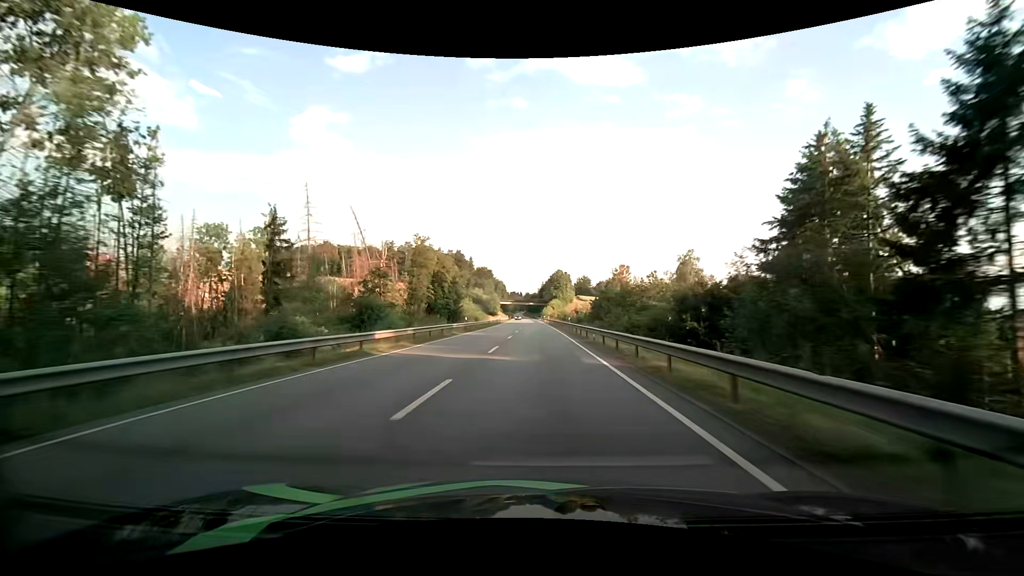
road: primary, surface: asphalt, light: Day
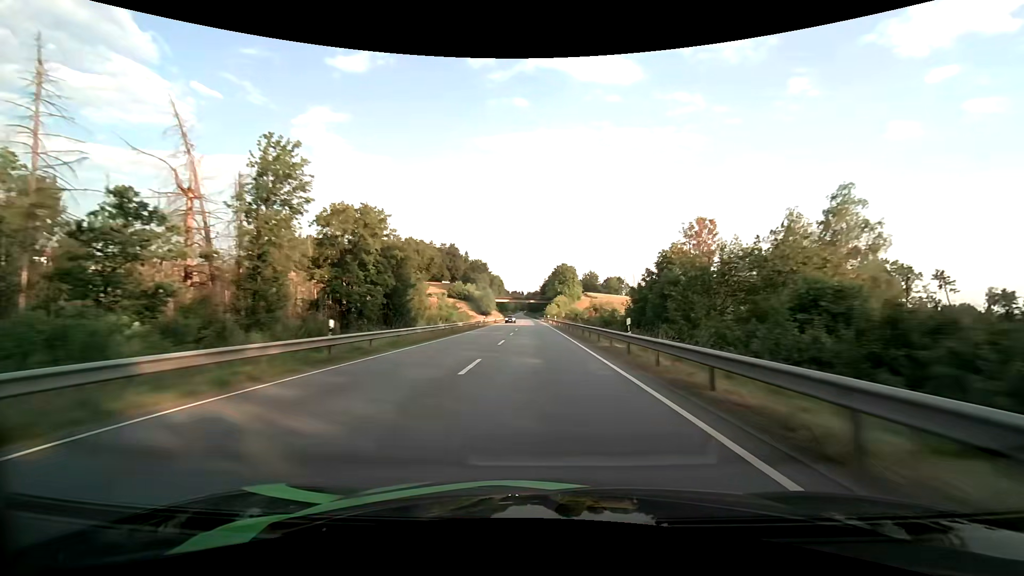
(0.0, +31.0) m; 0°
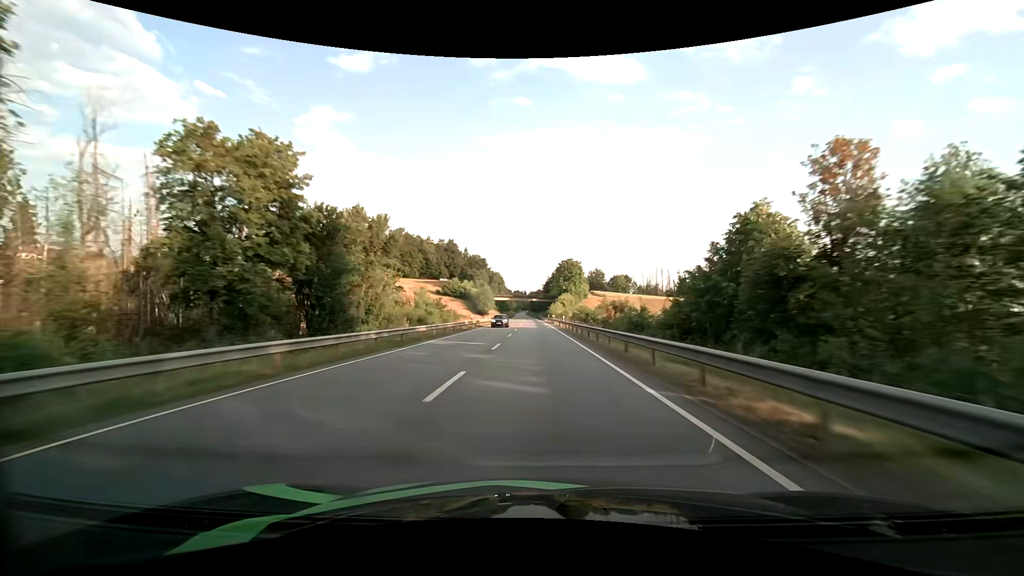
(0.0, +15.5) m; 0°
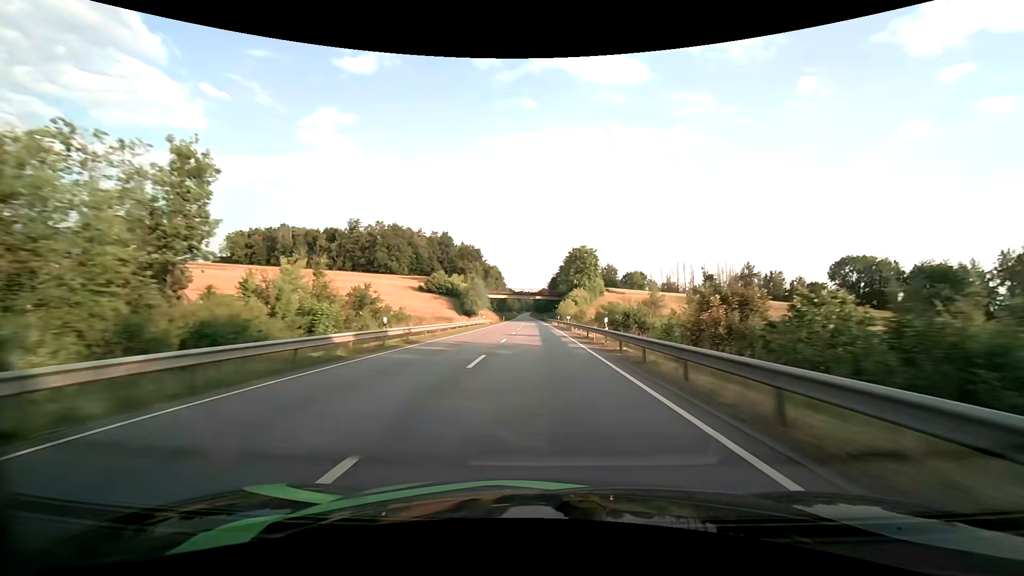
(-0.1, +31.1) m; 0°
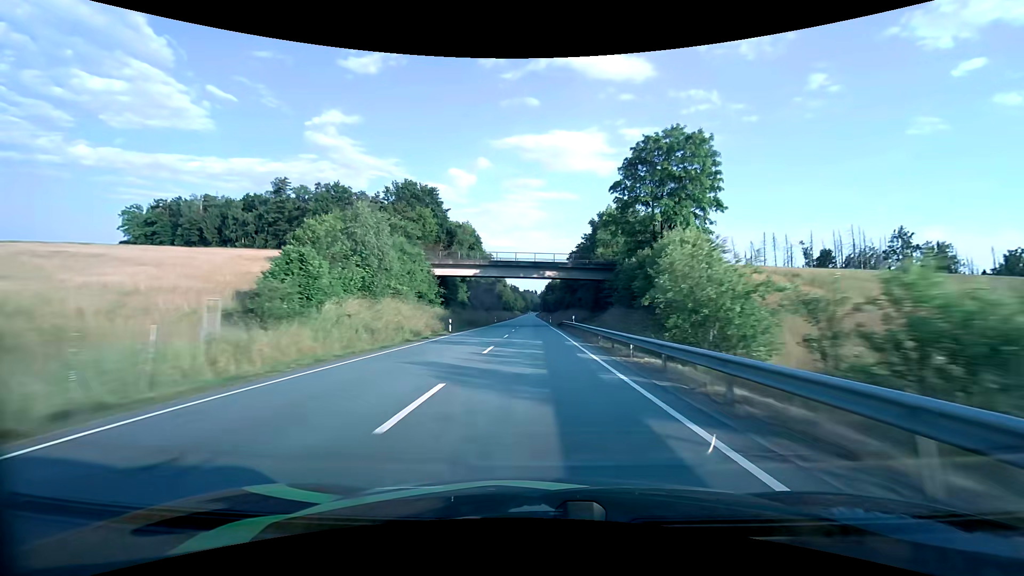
(-0.7, +78.8) m; -1°
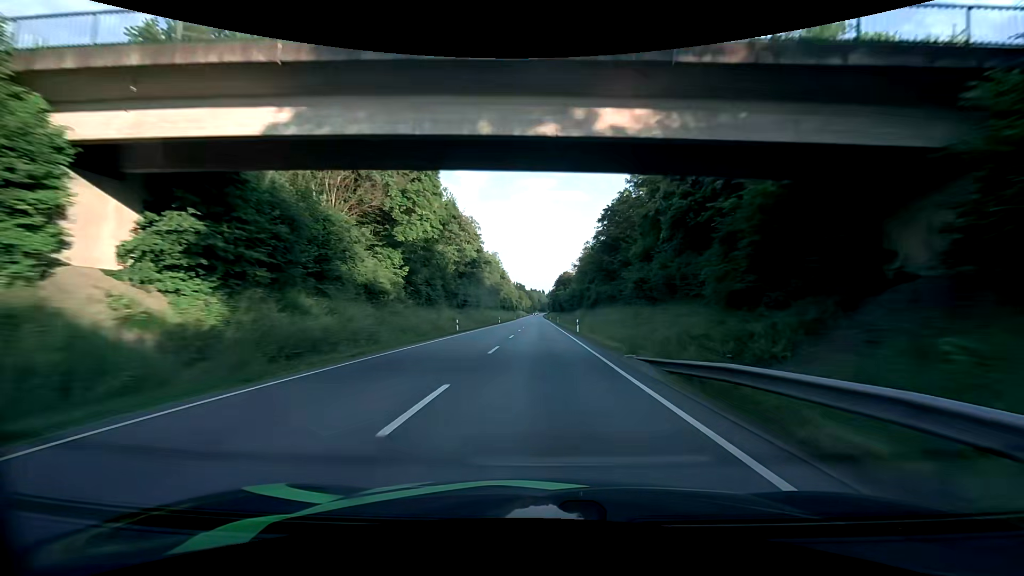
(-0.4, +48.1) m; -1°
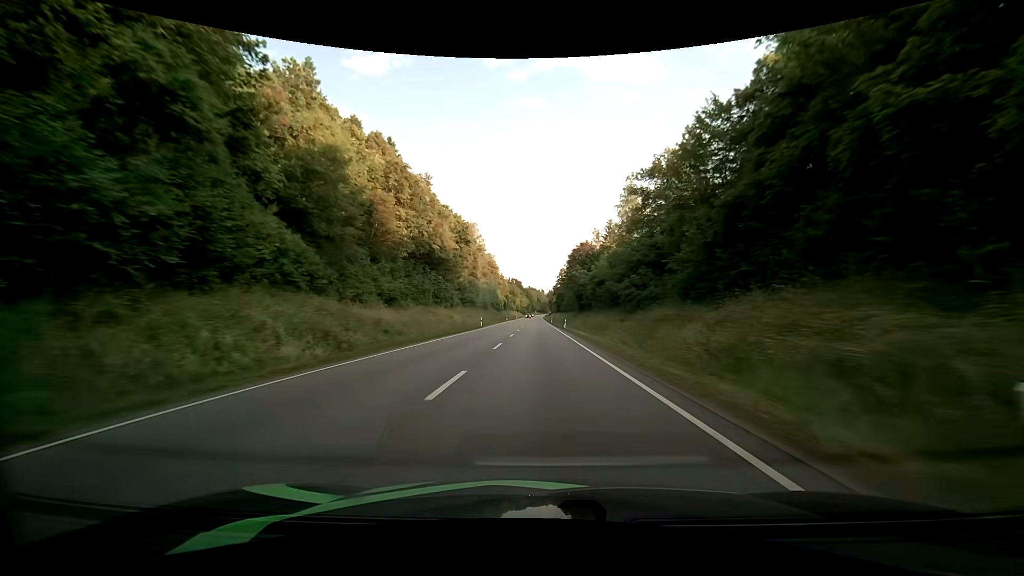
(+0.3, +81.5) m; 0°
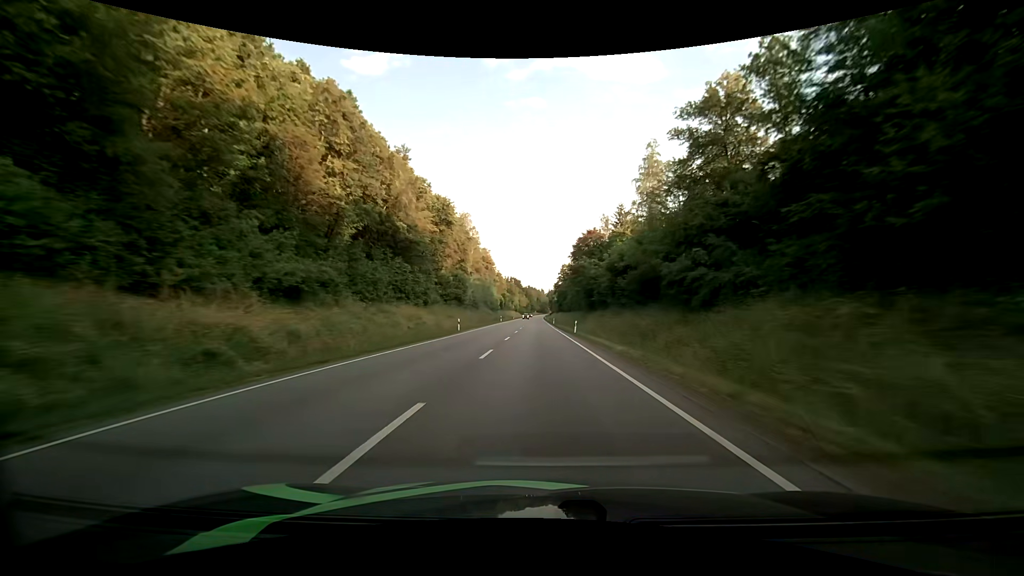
(0.0, +16.4) m; 0°
(0, +10) (0, +20) (0, +30) (0, +40) (0, +50) (0, +60) (0, +70) (0, +80) (0, +90) (0, +100) m
